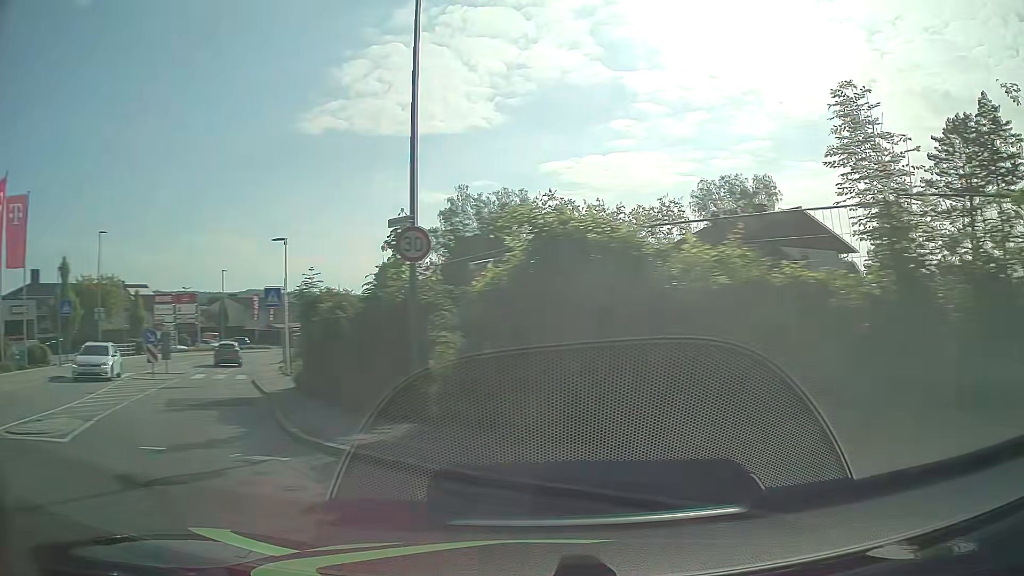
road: tertiary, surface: asphalt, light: Day
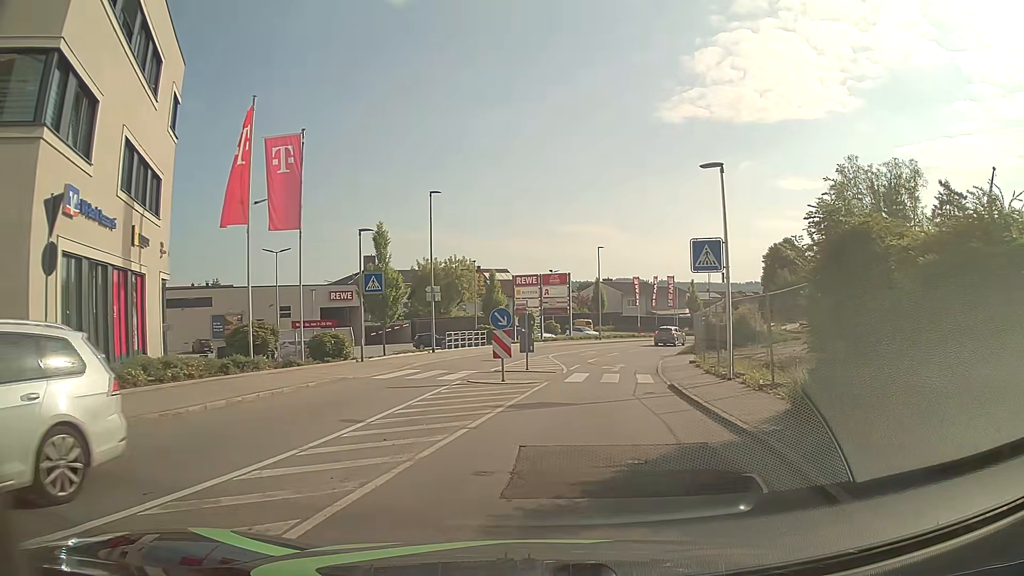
(-4.4, +9.1) m; -31°
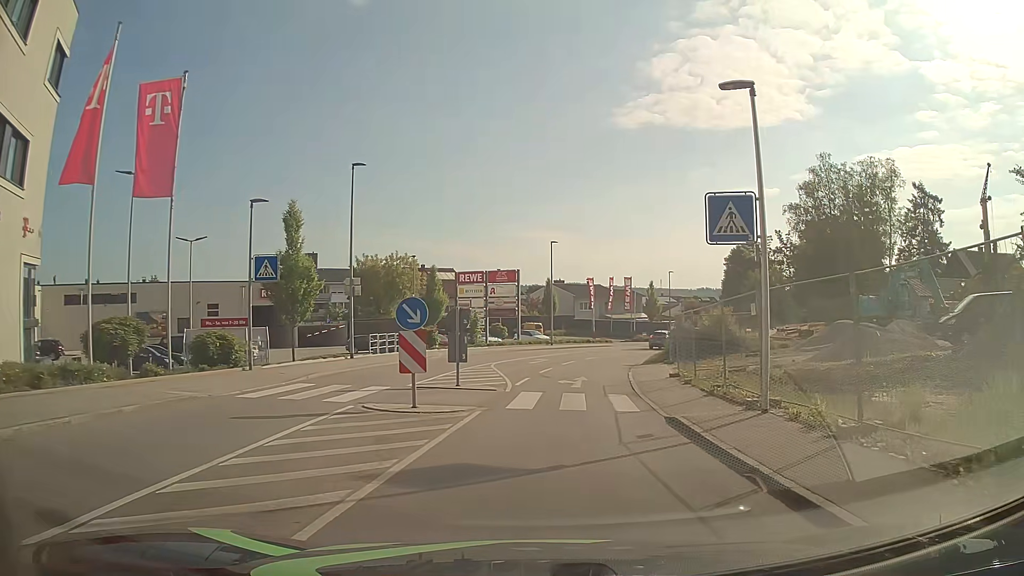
(+0.2, +6.2) m; +4°
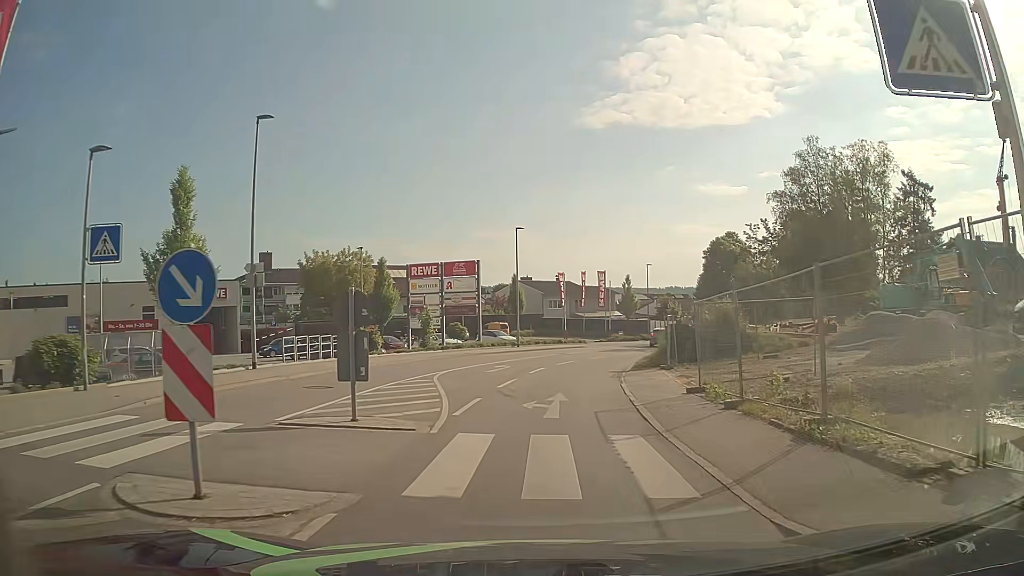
(+0.3, +7.2) m; +3°
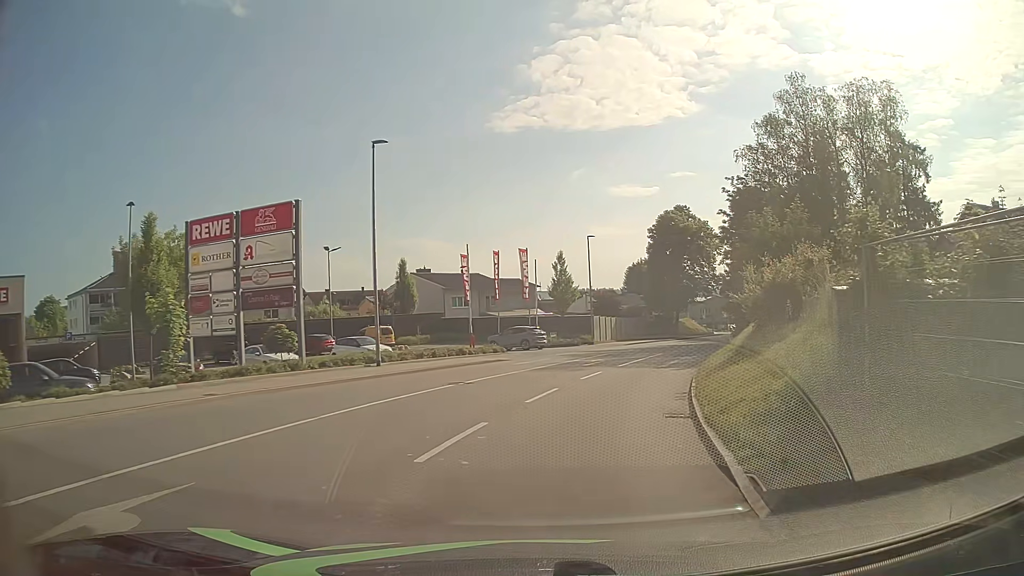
(+0.9, +22.4) m; +8°
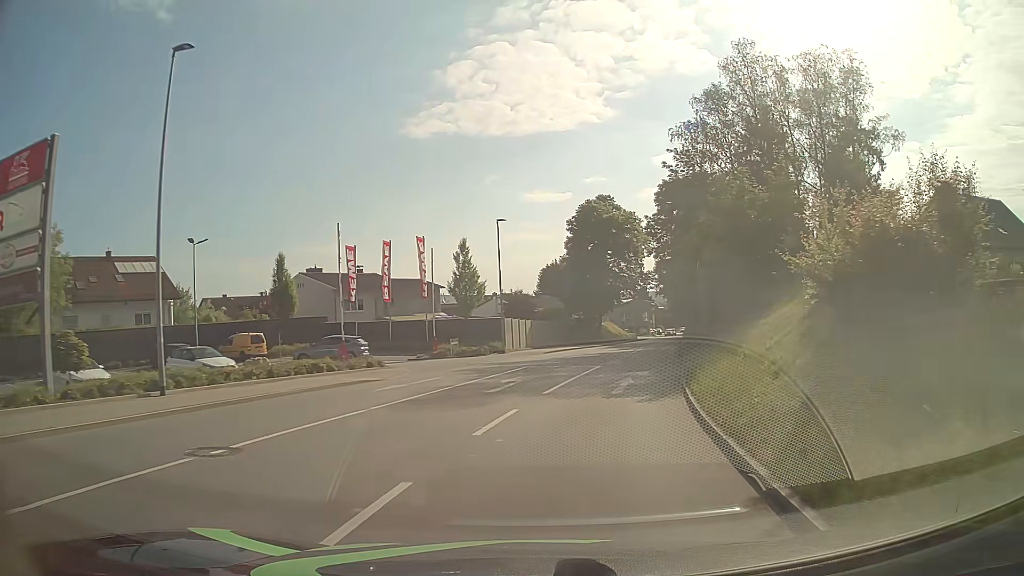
(+0.6, +9.7) m; +7°
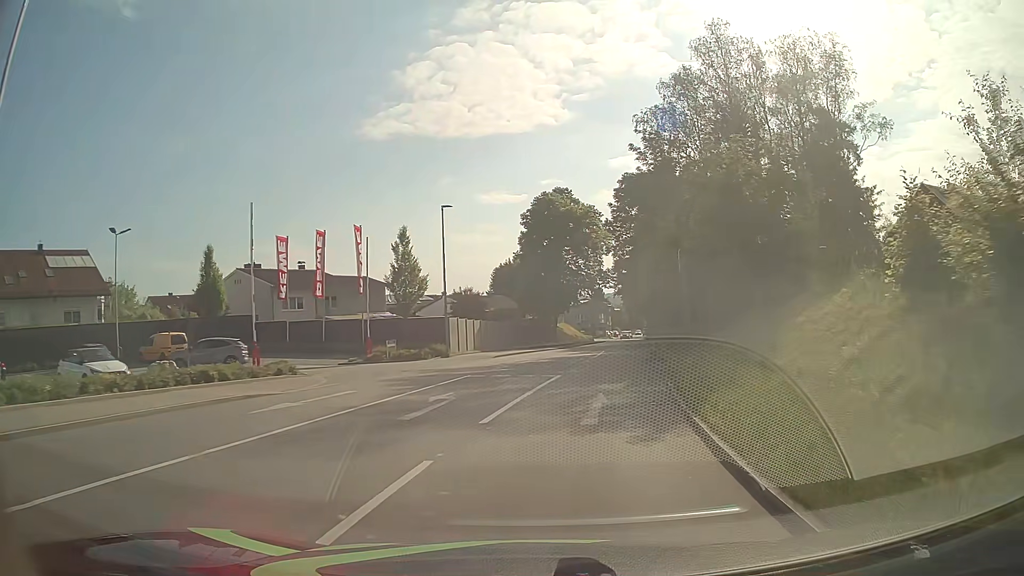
(+0.1, +4.9) m; +3°
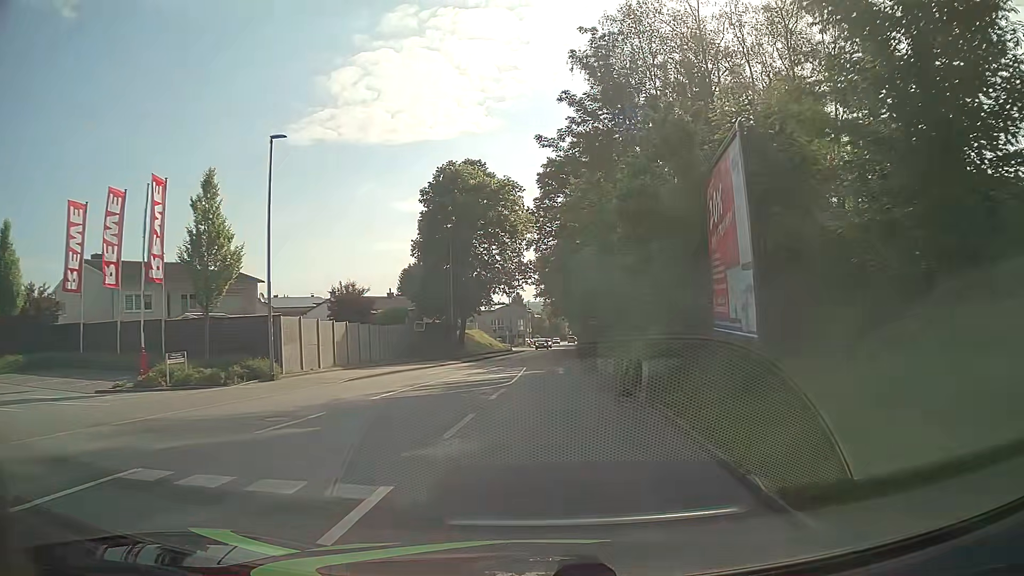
(+1.3, +14.5) m; +8°
(0, +10) (0, +20) (0, +30) (+1, +40) (+1, +50) (+2, +60) (+2, +70) (+2, +80) (+3, +90) (+3, +100) m
